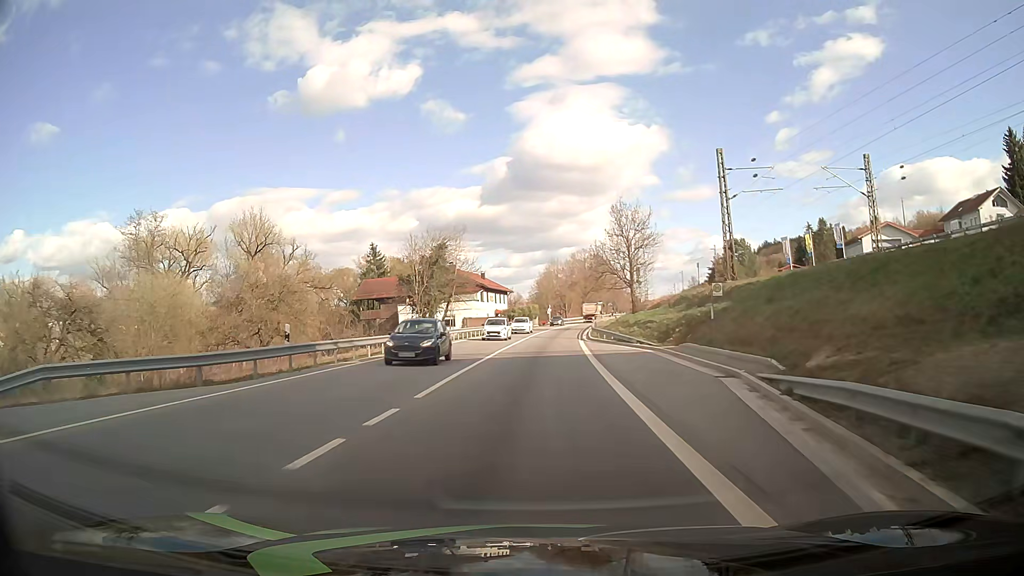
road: primary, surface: asphalt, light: Day
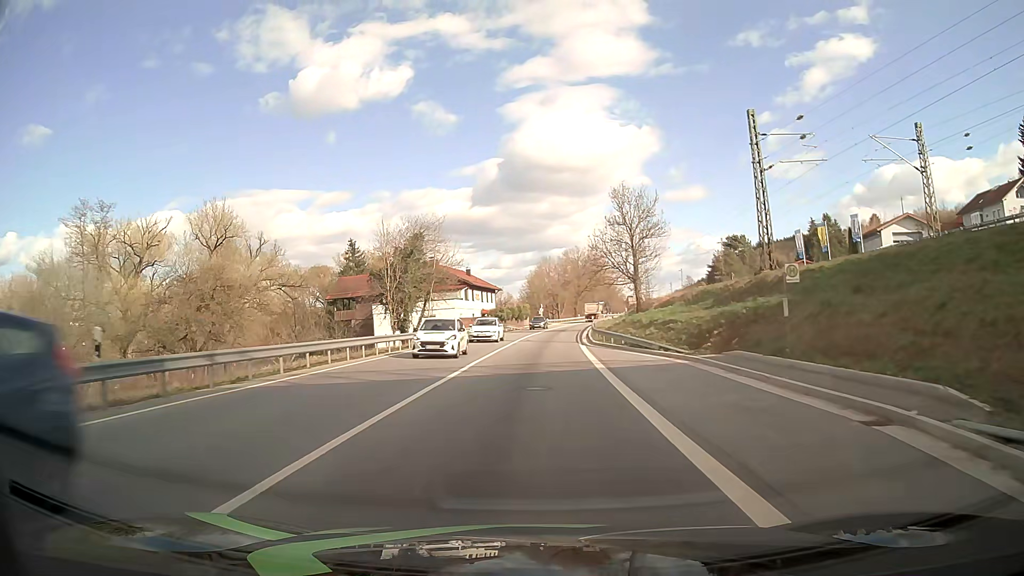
(0.0, +8.7) m; +1°
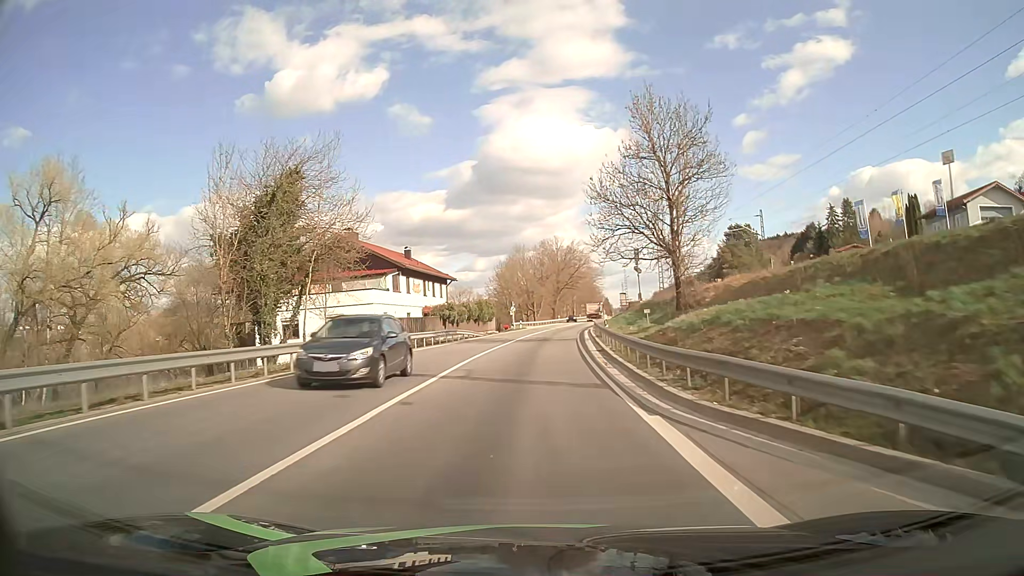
(+0.6, +26.4) m; +2°
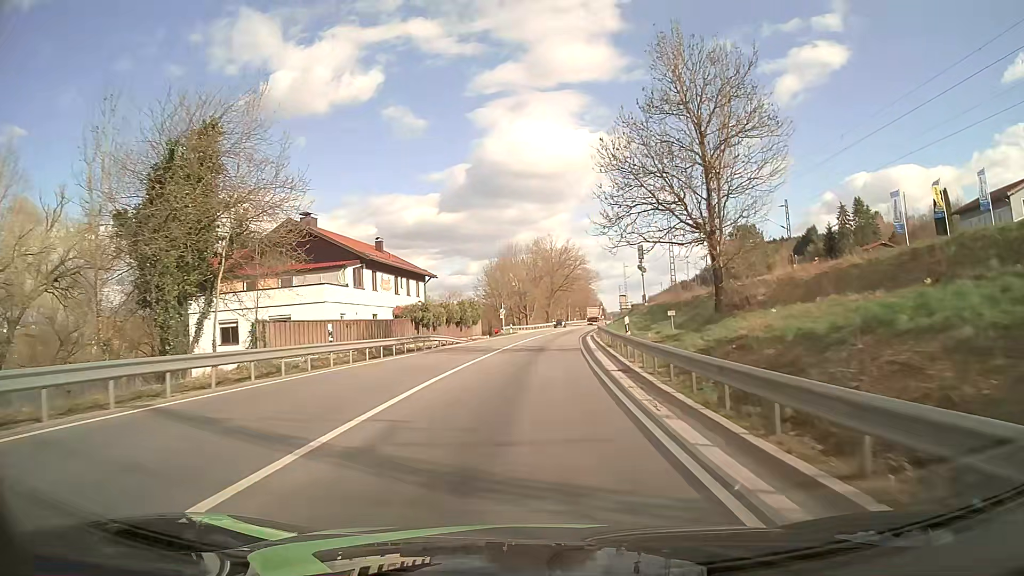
(0.0, +8.9) m; +1°
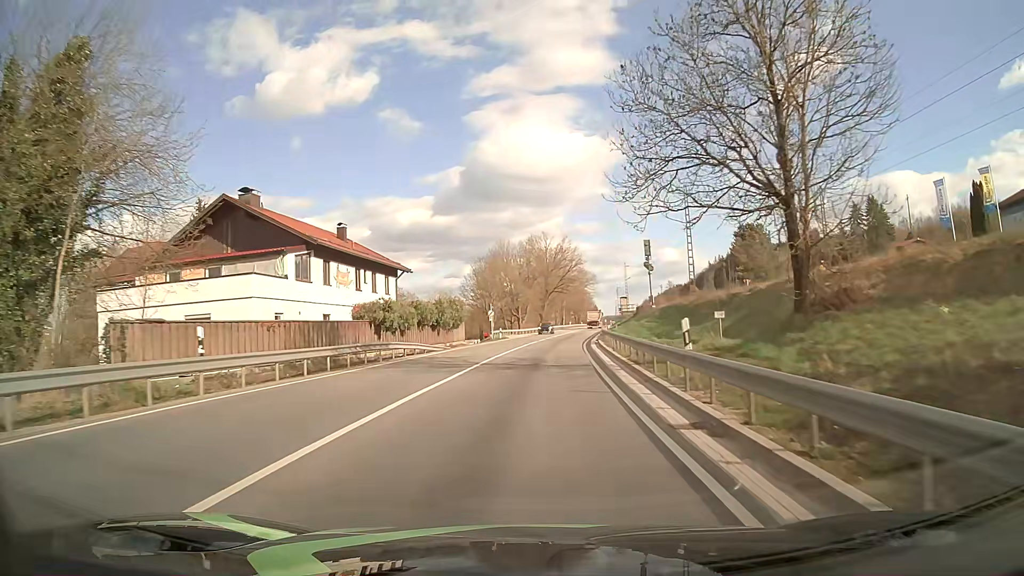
(0.0, +9.0) m; 0°
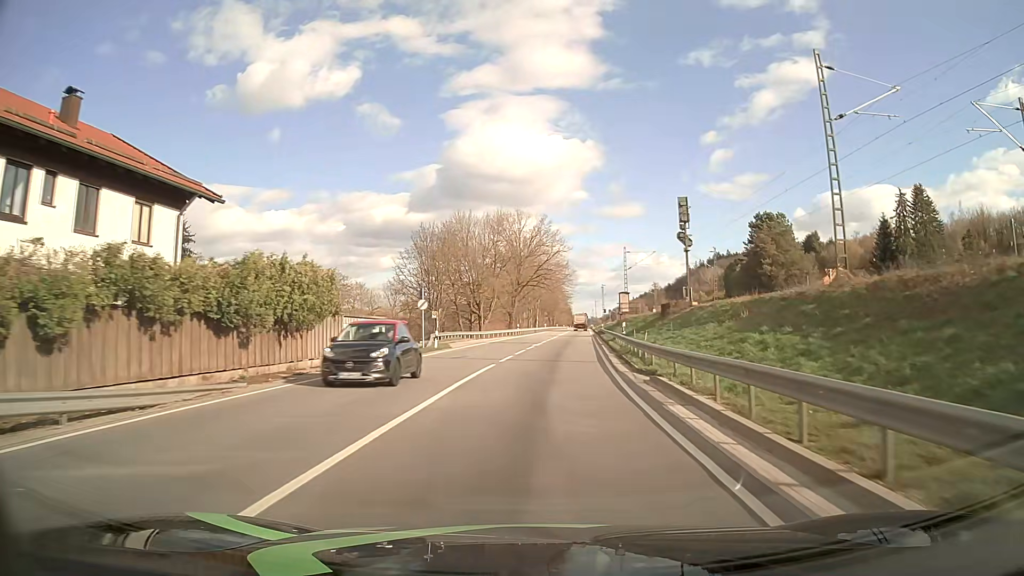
(+0.6, +27.1) m; +3°
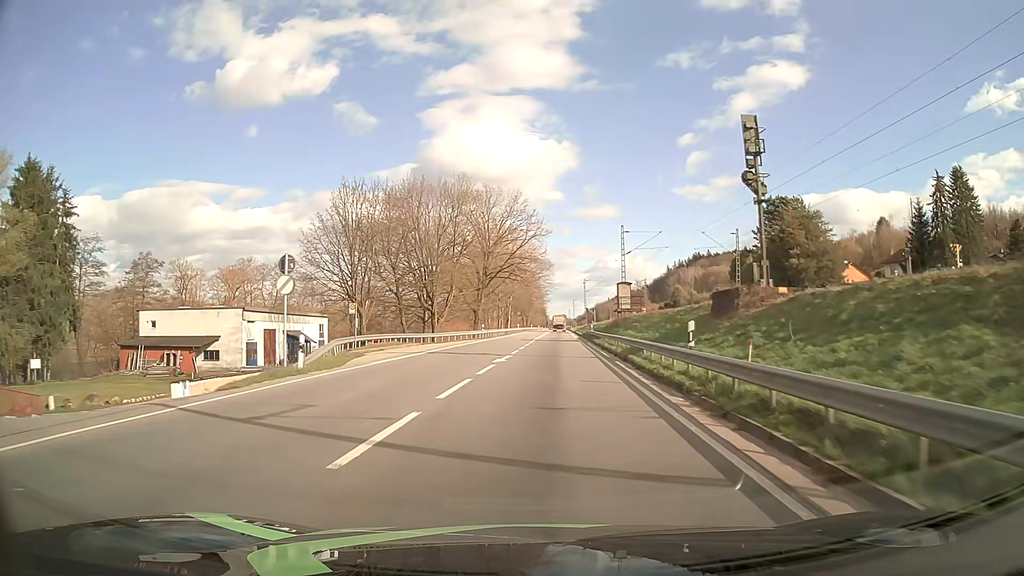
(+0.4, +18.6) m; +2°
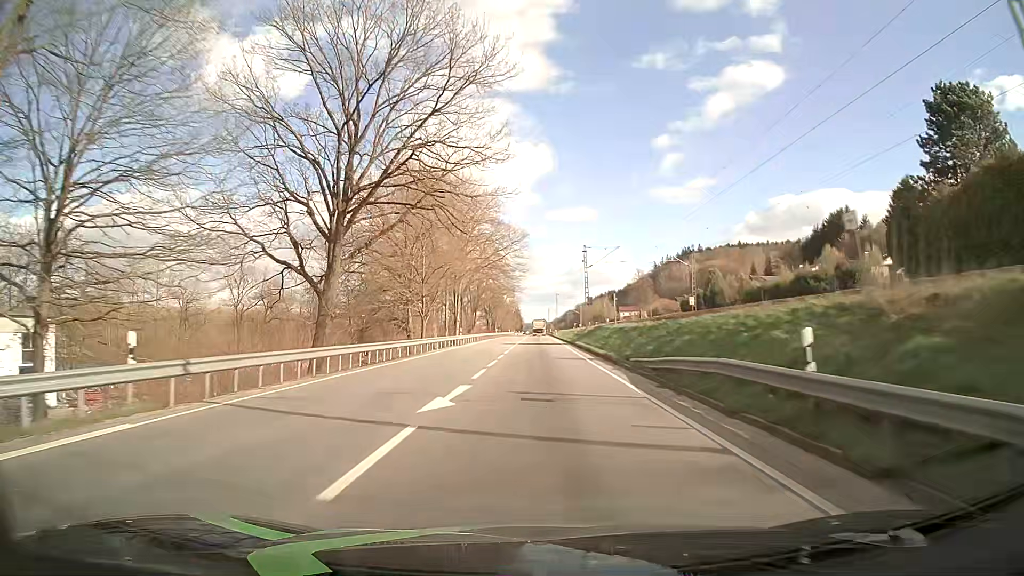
(+1.6, +55.8) m; +2°
(0, +10) (0, +20) (0, +30) (0, +40) (0, +50) (0, +60) (0, +70) (0, +80) (0, +90) (0, +100) m
